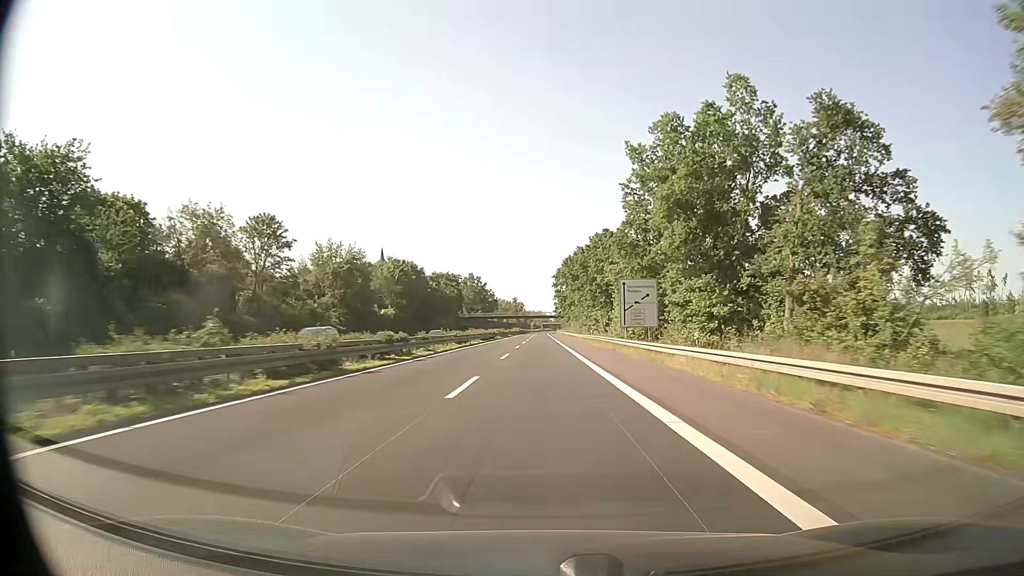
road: trunk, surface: asphalt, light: Day
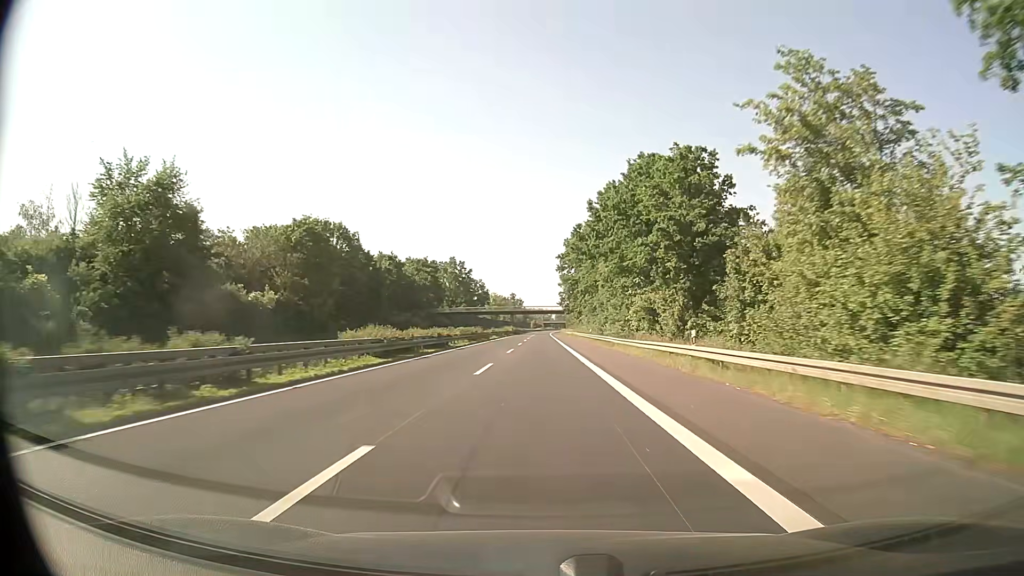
(+0.1, +47.6) m; 0°
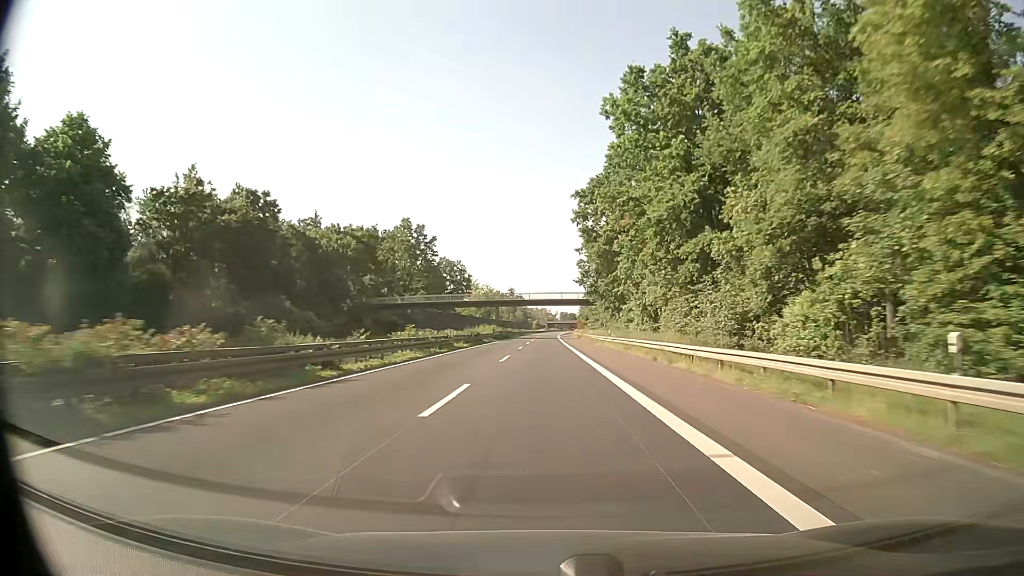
(-0.2, +63.4) m; 0°
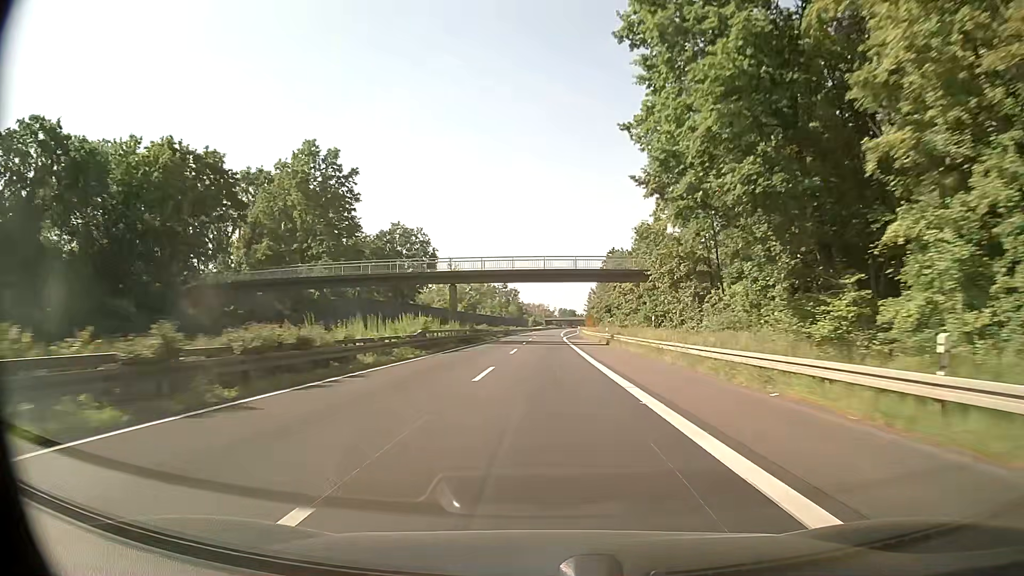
(-0.1, +47.5) m; 0°
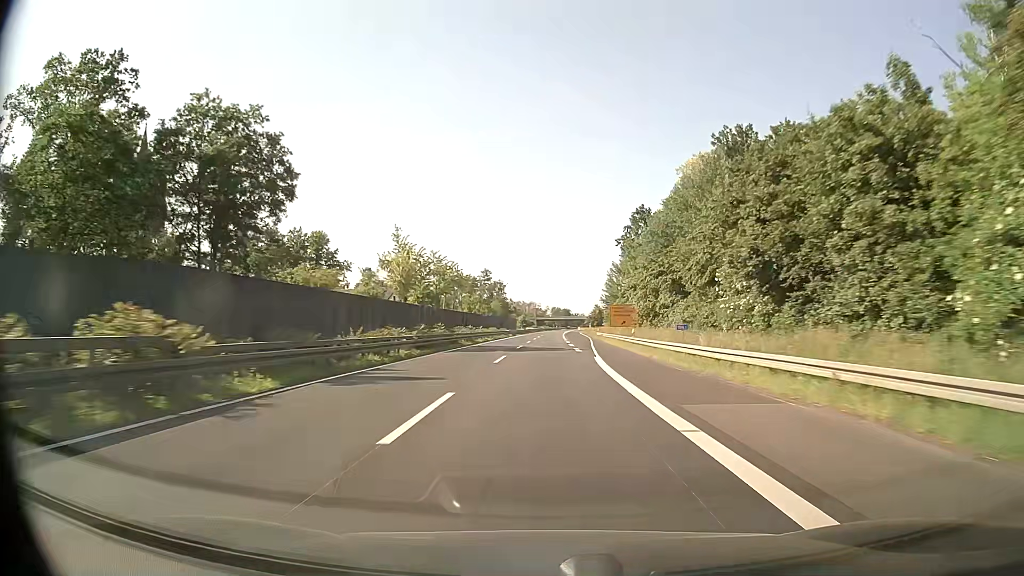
(+0.4, +63.3) m; +1°
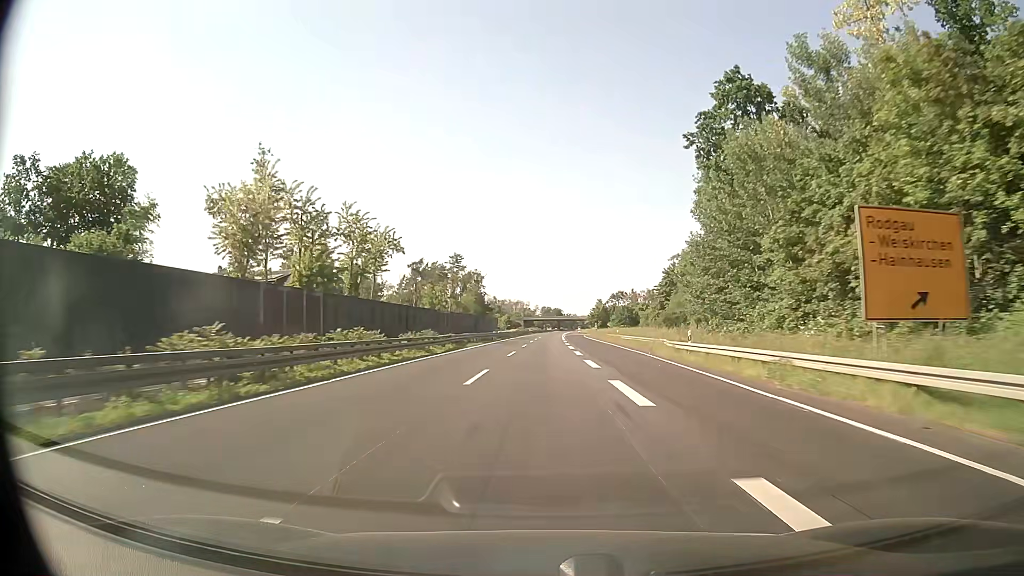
(+0.4, +63.2) m; +1°
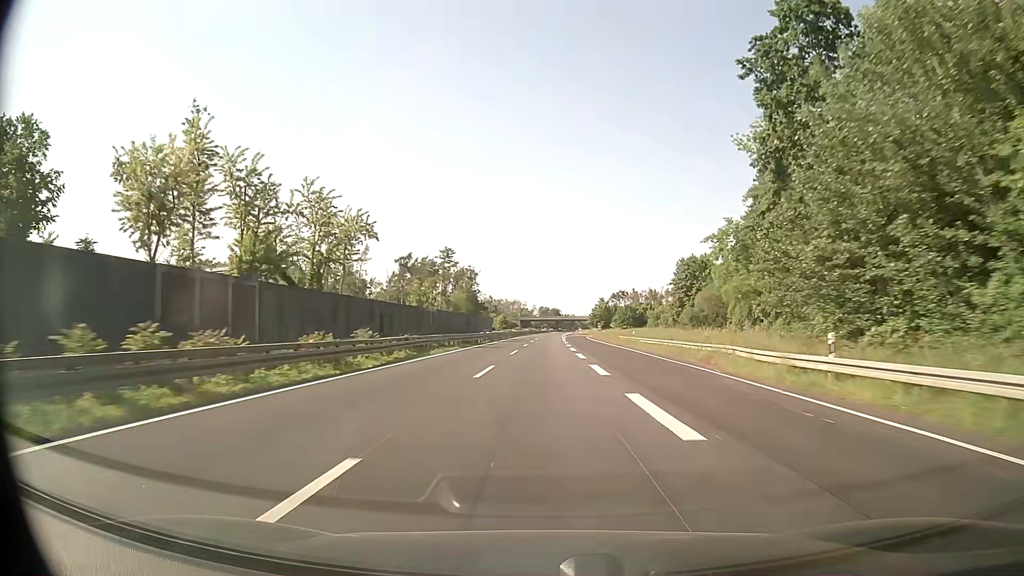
(0.0, +15.8) m; 0°
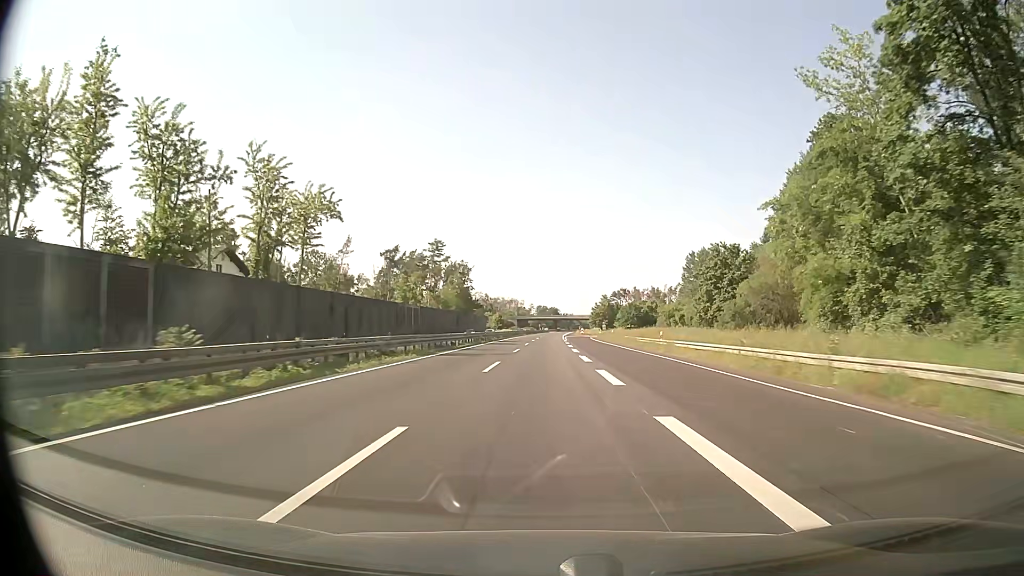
(0.0, +15.8) m; 0°
(0, +10) (0, +20) (0, +30) (0, +40) (0, +50) (0, +60) (0, +70) (+1, +80) (+1, +90) (+1, +100) m
